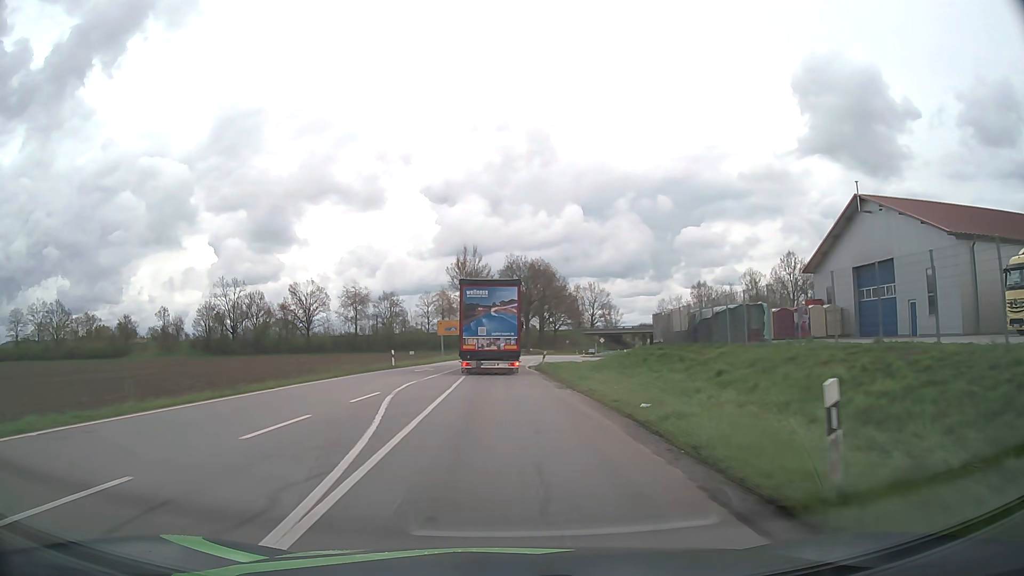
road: tertiary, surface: asphalt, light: Day
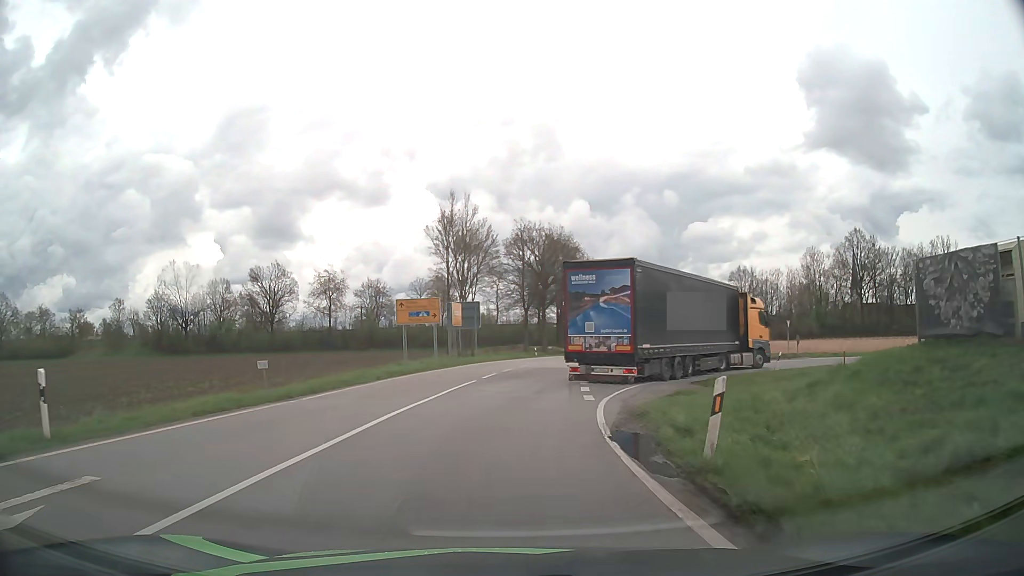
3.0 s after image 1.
(-0.1, +31.6) m; -1°
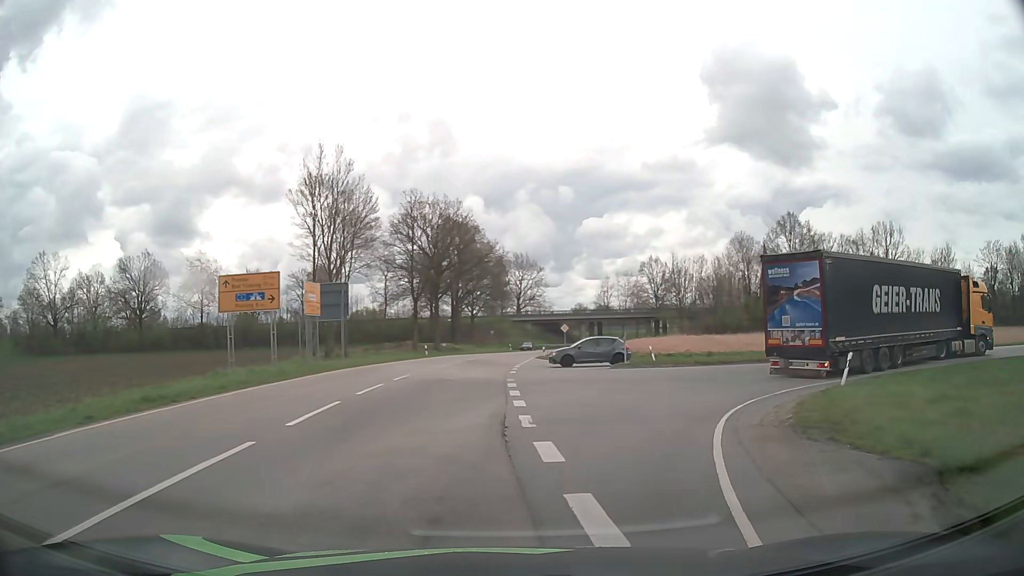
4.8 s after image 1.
(+0.5, +14.6) m; +8°
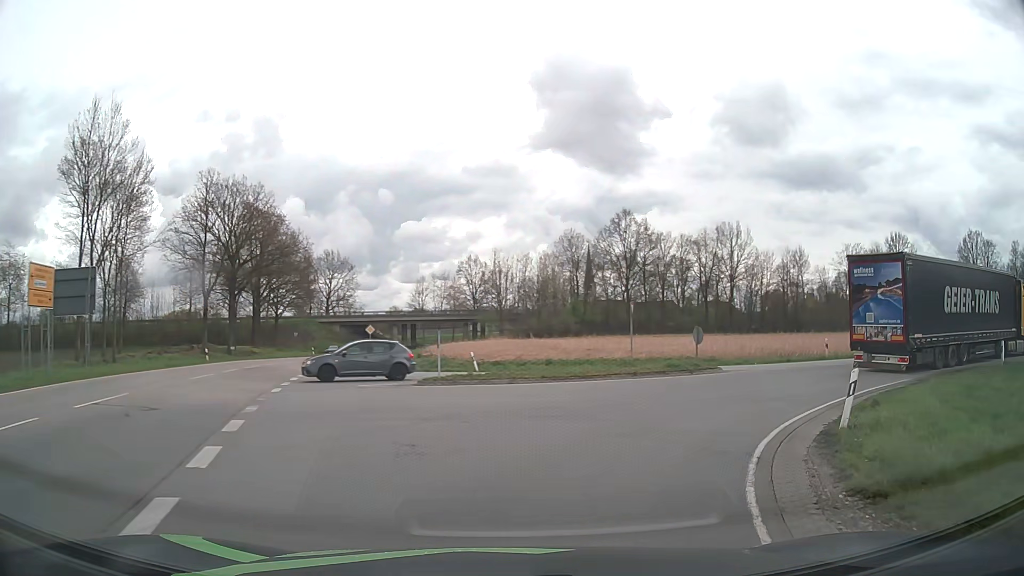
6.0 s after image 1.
(+1.2, +9.1) m; +16°
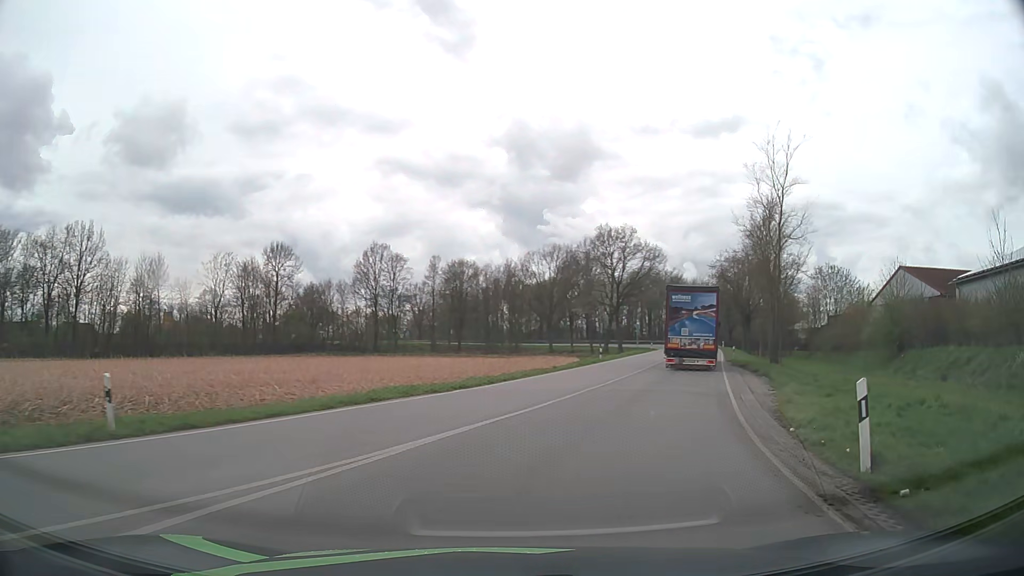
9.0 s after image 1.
(+10.7, +20.8) m; +54°
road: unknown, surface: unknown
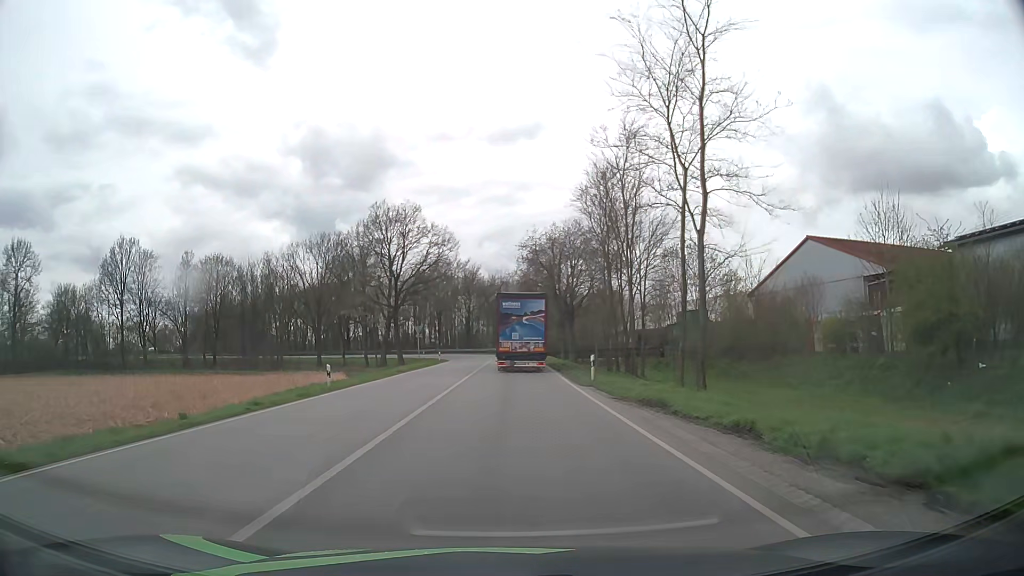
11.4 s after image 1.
(+5.7, +24.0) m; +18°
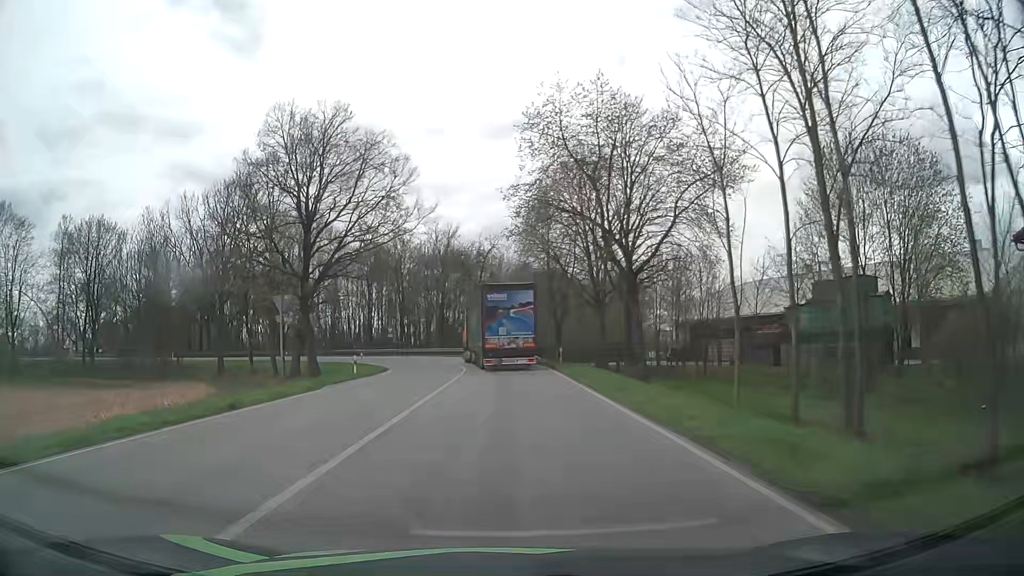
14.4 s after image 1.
(+0.4, +37.1) m; +1°
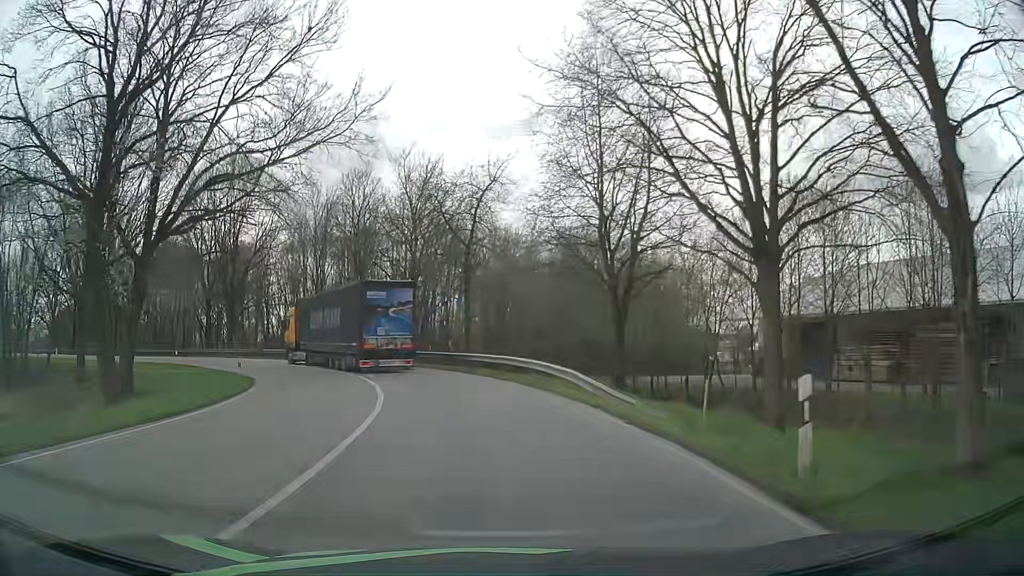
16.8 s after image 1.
(0.0, +27.3) m; 0°
(0, +10) (-2, +20) (-5, +29) (-9, +38) (-15, +46) (-23, +53) (-31, +58) (-41, +61) (-50, +64) (-60, +66) m
